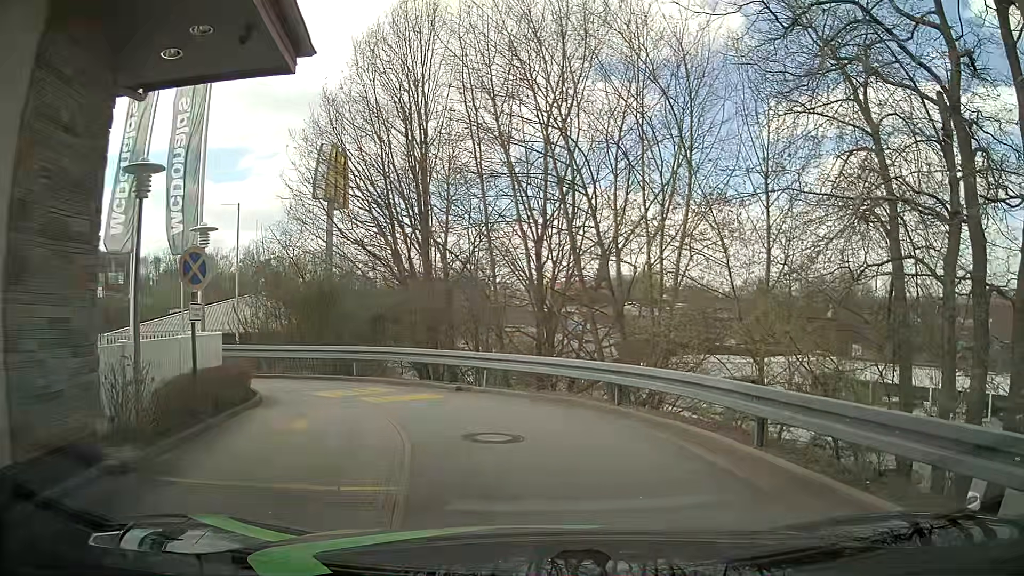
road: tertiary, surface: asphalt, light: Day
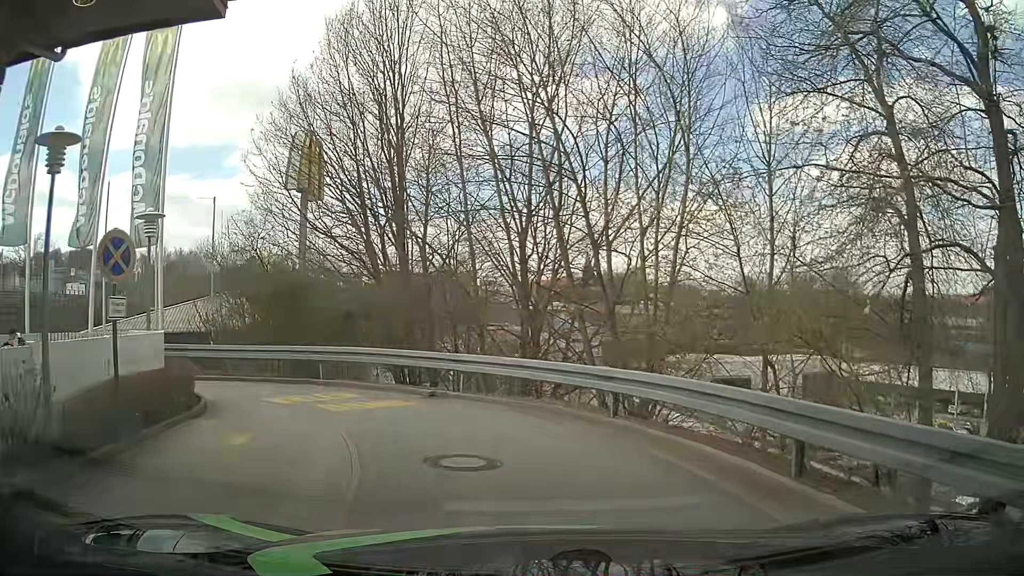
(0.0, +1.6) m; 0°
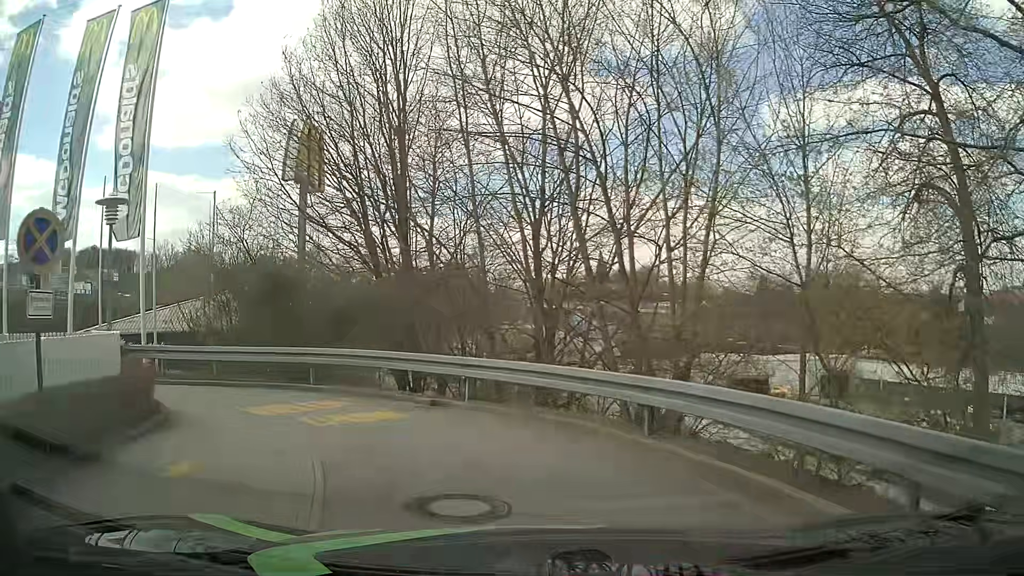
(0.0, +1.7) m; 0°
